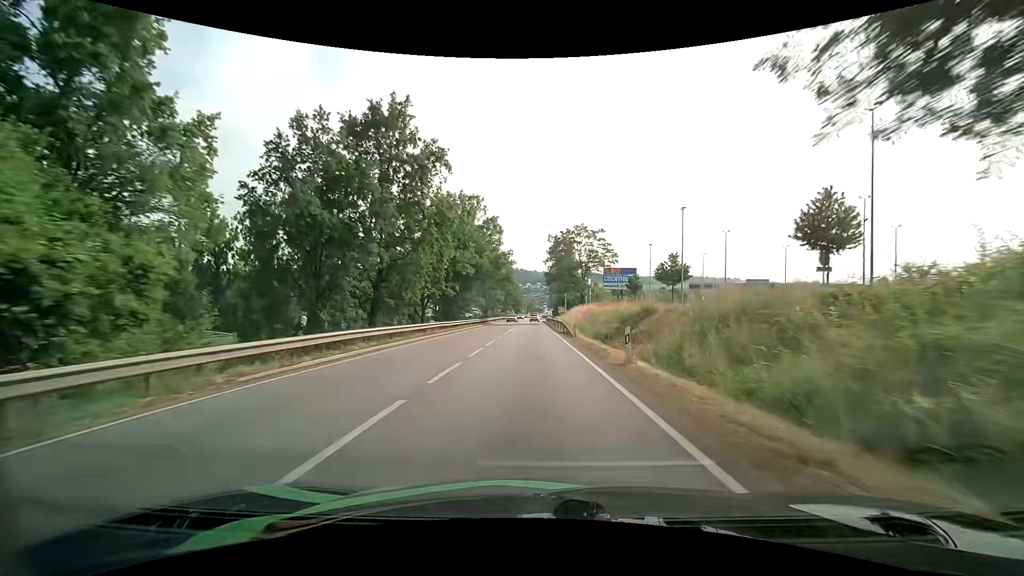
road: primary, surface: asphalt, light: Day
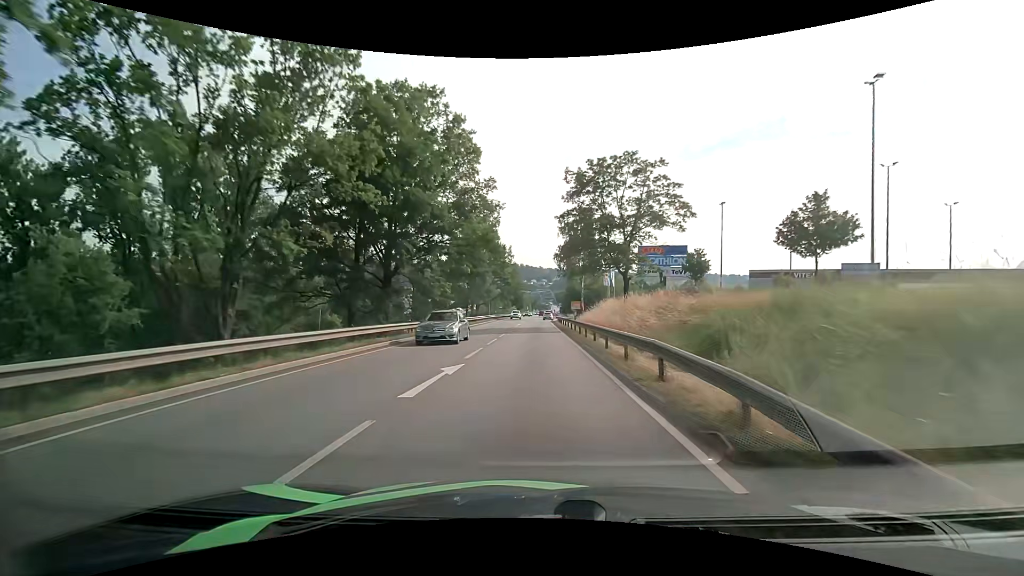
(-0.1, +31.3) m; -1°
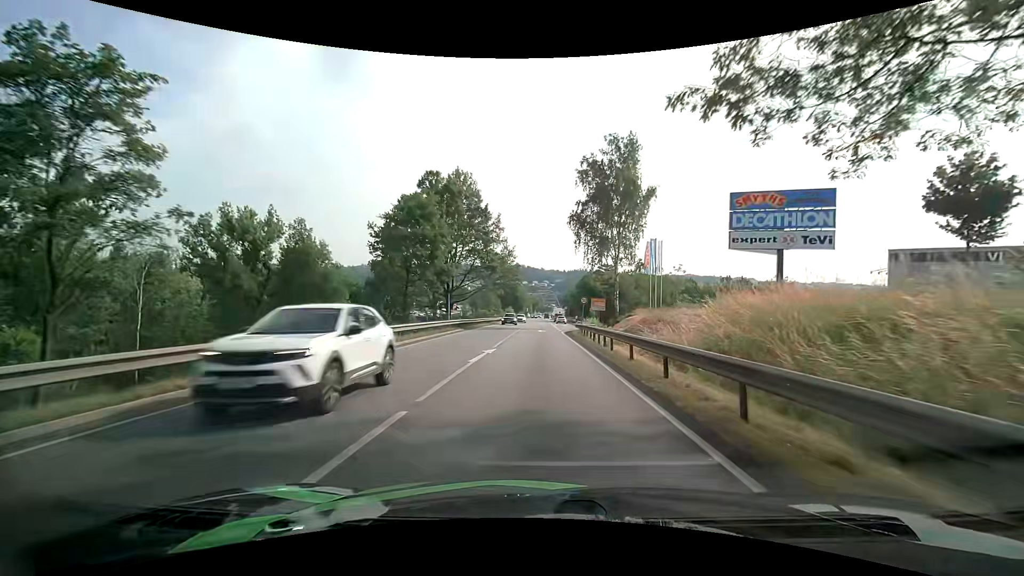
(-0.1, +35.1) m; 0°
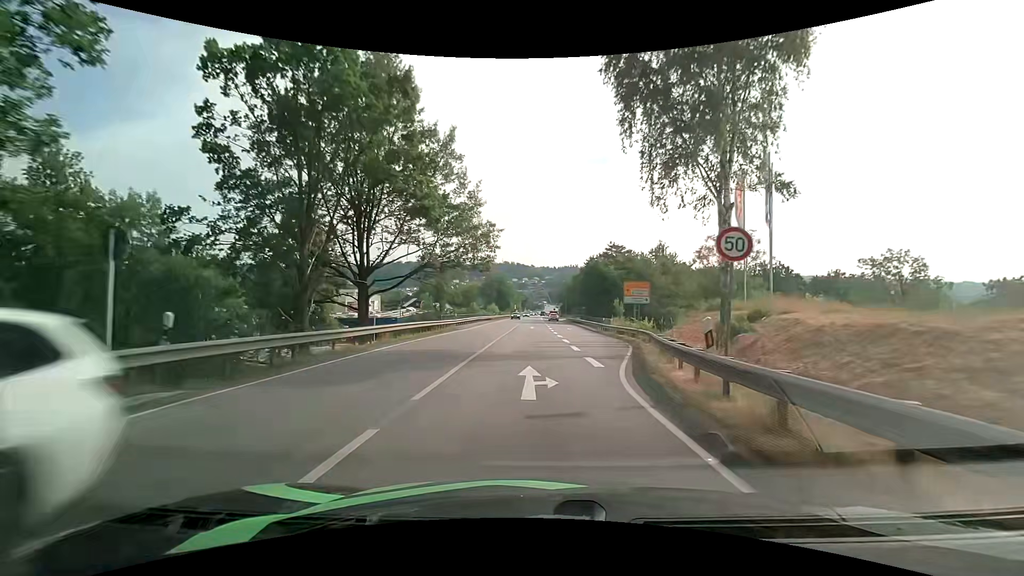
(-0.1, +30.7) m; +1°
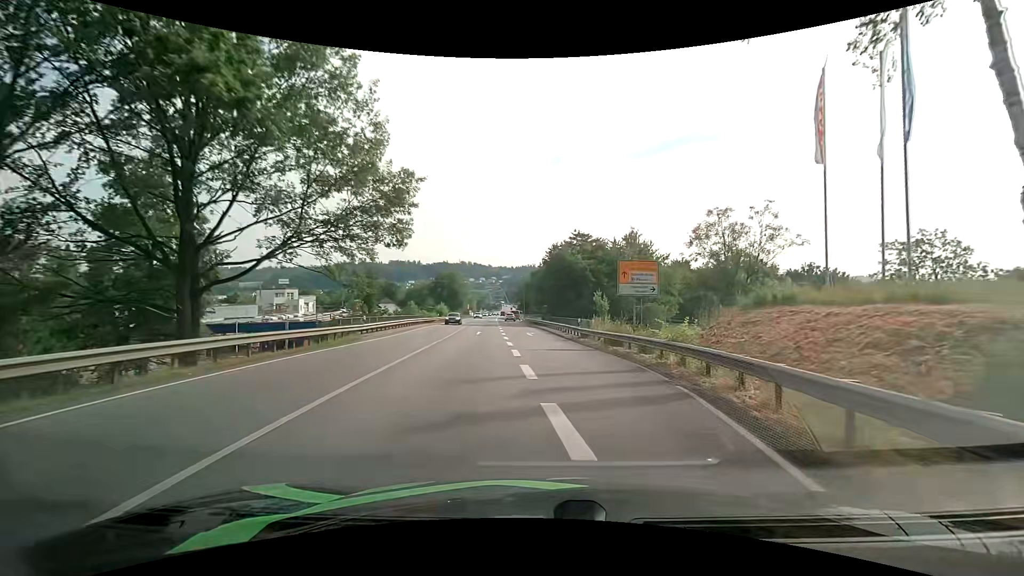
(+0.5, +14.2) m; +4°
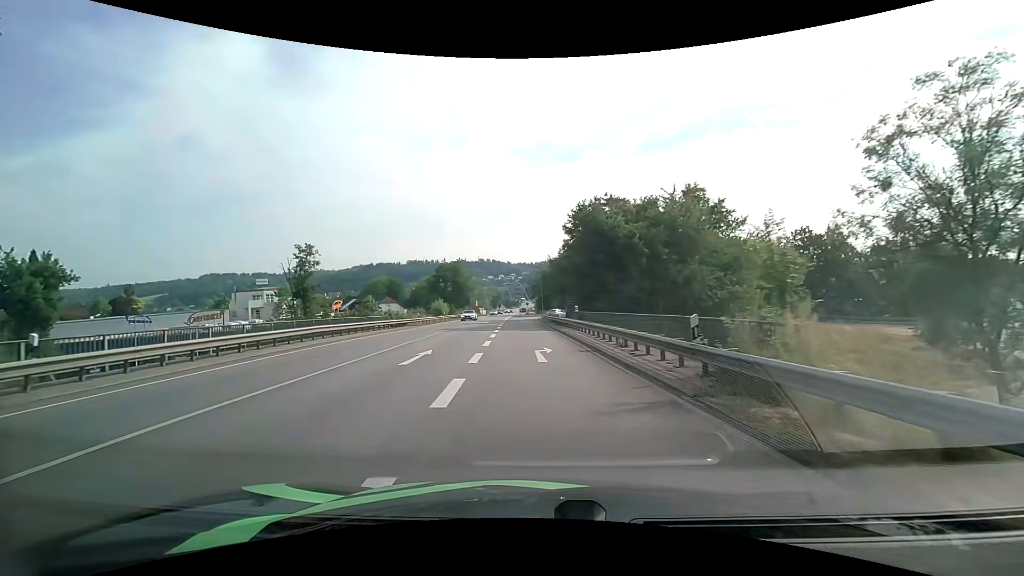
(+0.3, +21.6) m; -1°
(0, +10) (-1, +20) (-2, +30) (-2, +40) (-3, +50) (-4, +60) (-4, +70) (-3, +80) (+2, +89) (+9, +95) m
